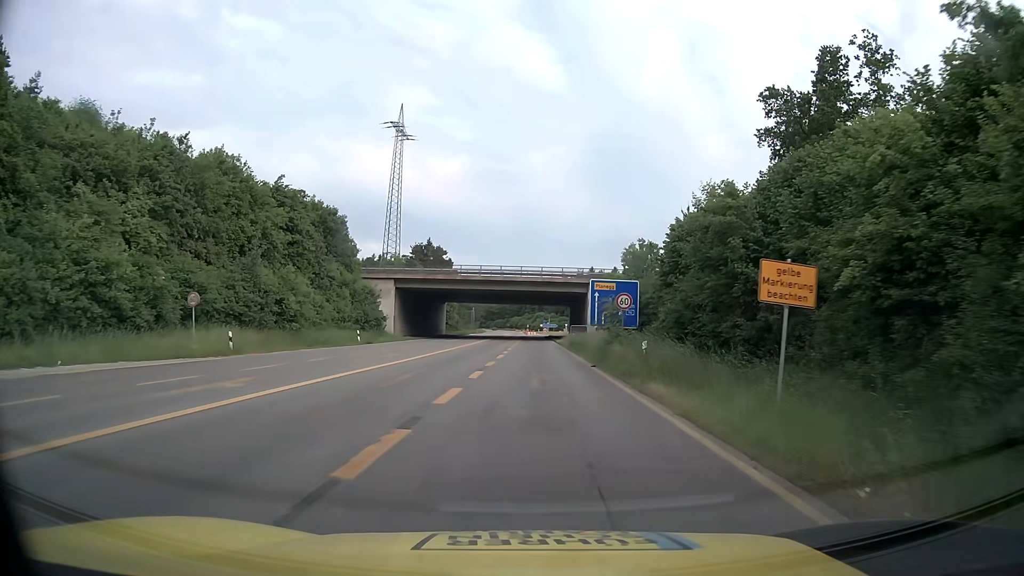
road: secondary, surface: asphalt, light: Day
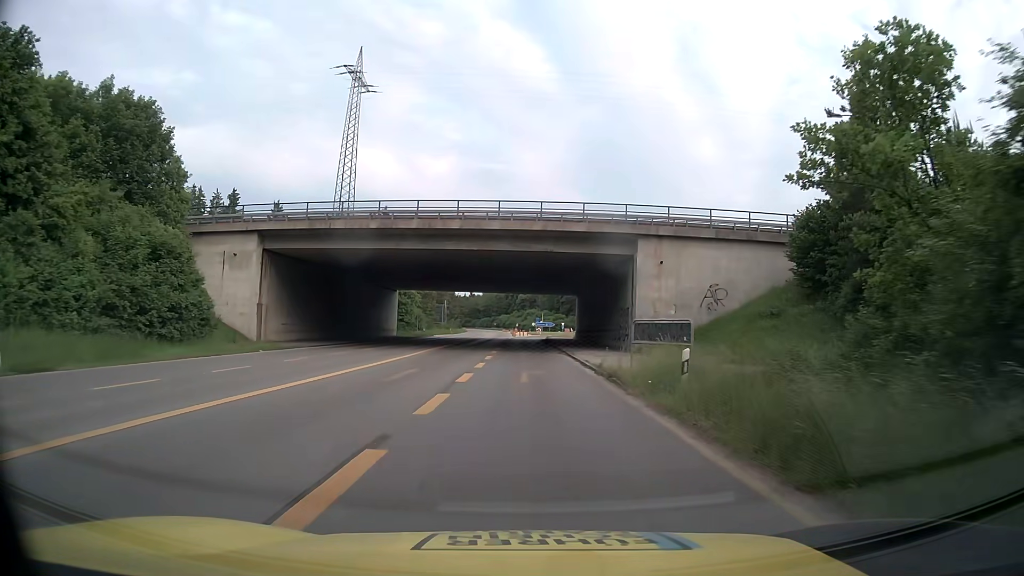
(+0.4, +38.1) m; +1°
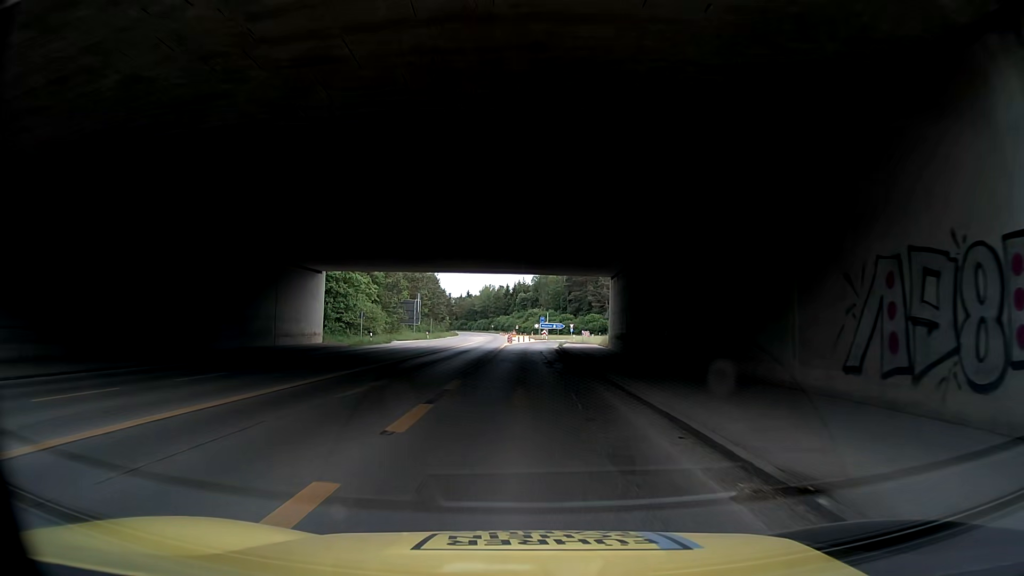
(0.0, +32.1) m; 0°
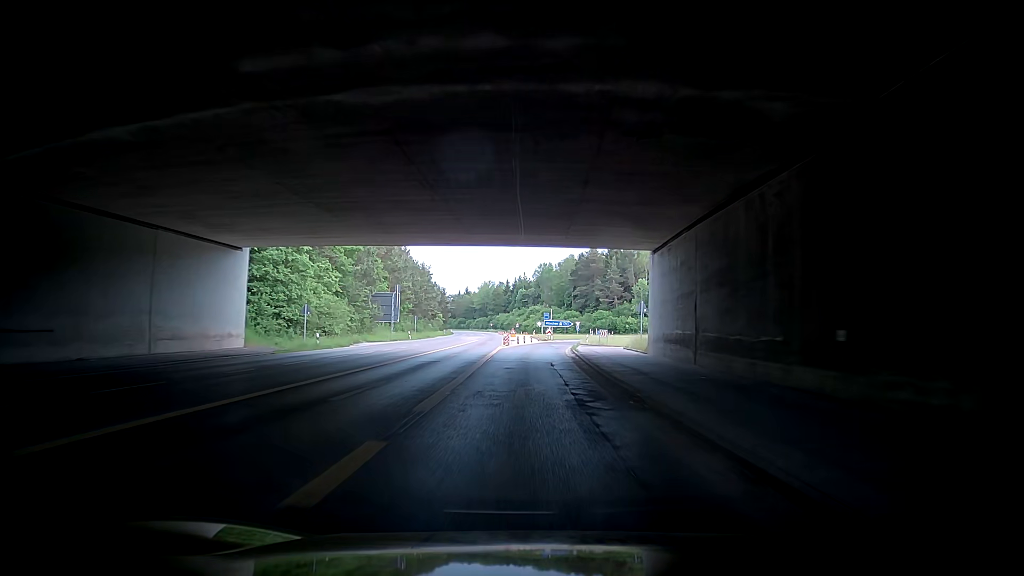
(-0.4, +16.0) m; -3°
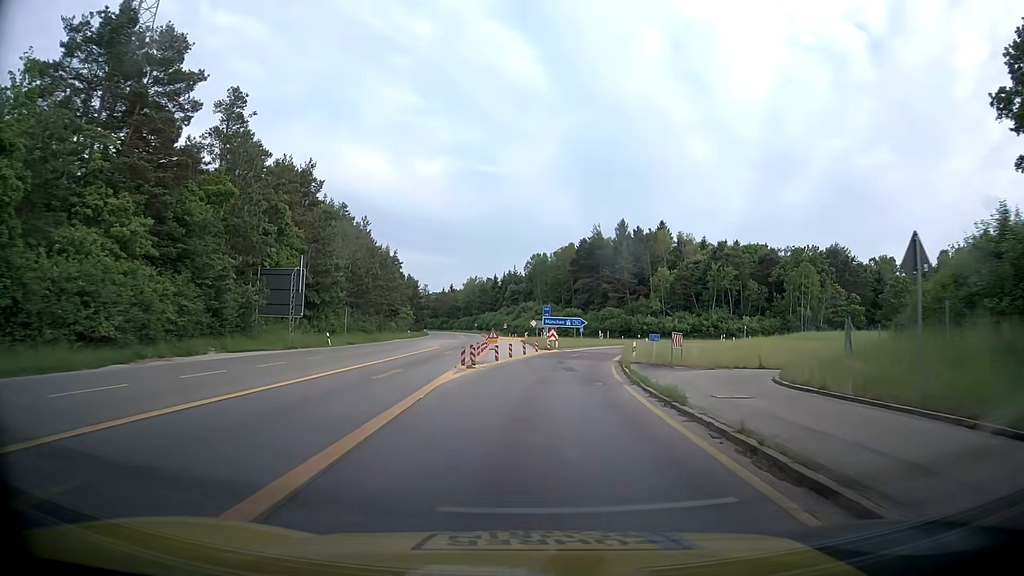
(-2.7, +30.9) m; -4°
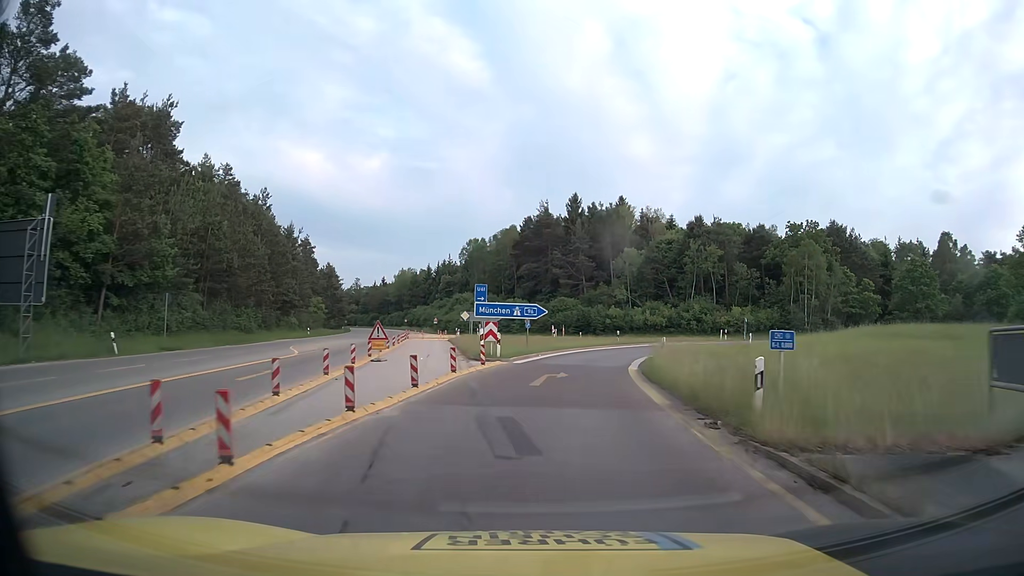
(+3.3, +22.5) m; +12°
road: motorway_link
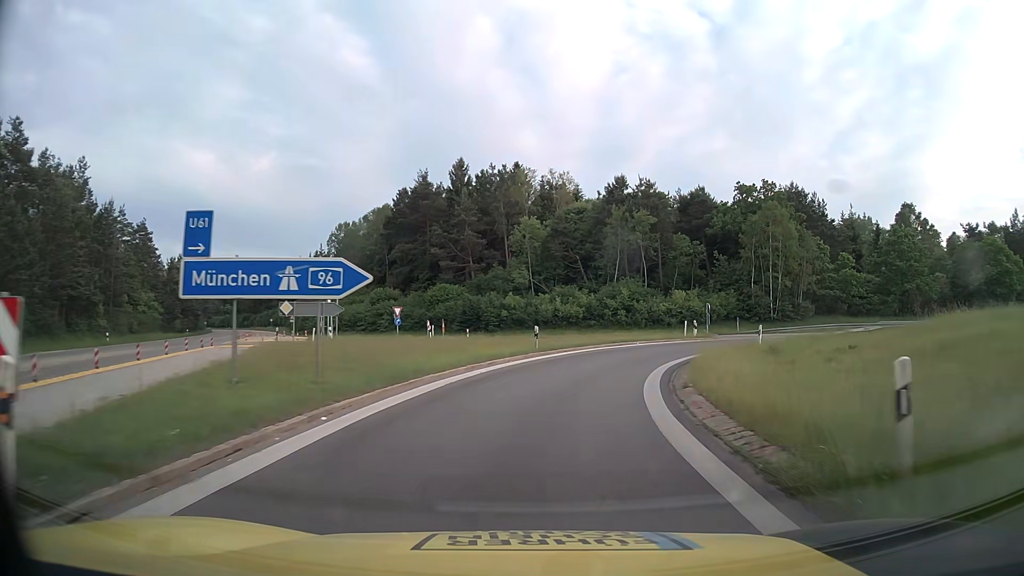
(+1.6, +22.5) m; +9°
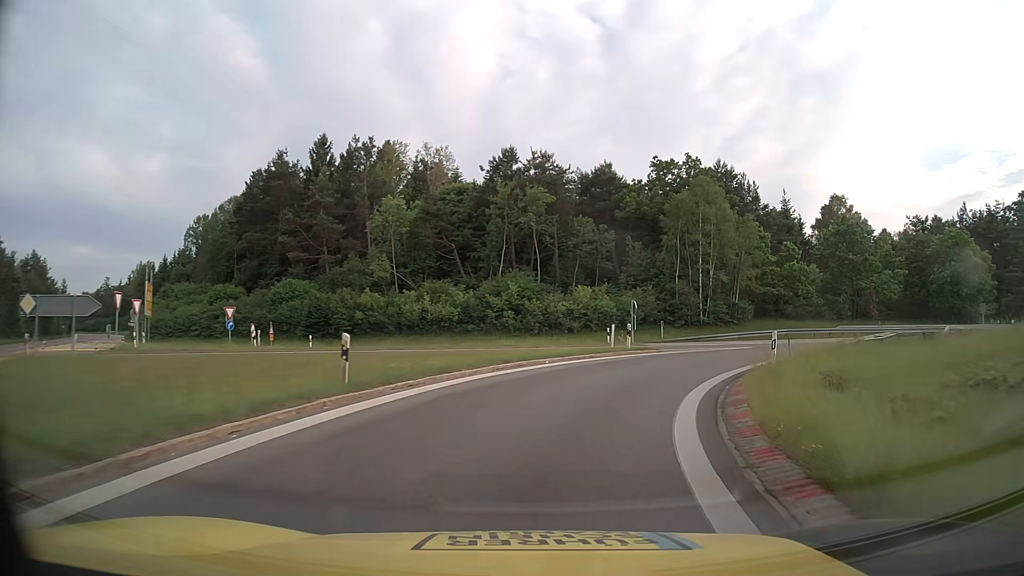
(+1.1, +14.2) m; +10°
(+1, +10) (+4, +19) (+10, +27) (+18, +33) (+27, +37) (+37, +40) (+47, +43) (+56, +45) (+66, +47) (+76, +49) m
